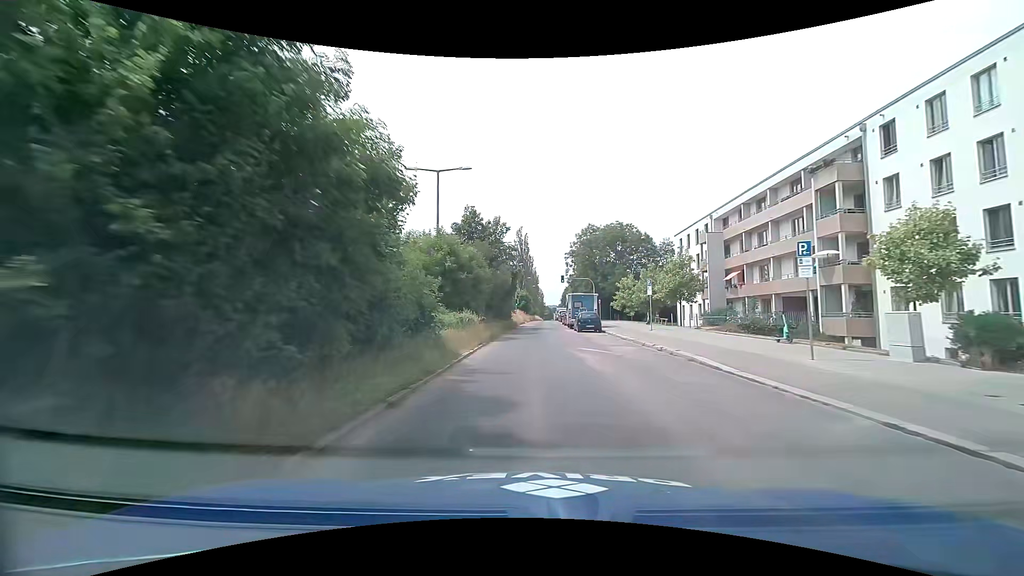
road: secondary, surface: asphalt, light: Day
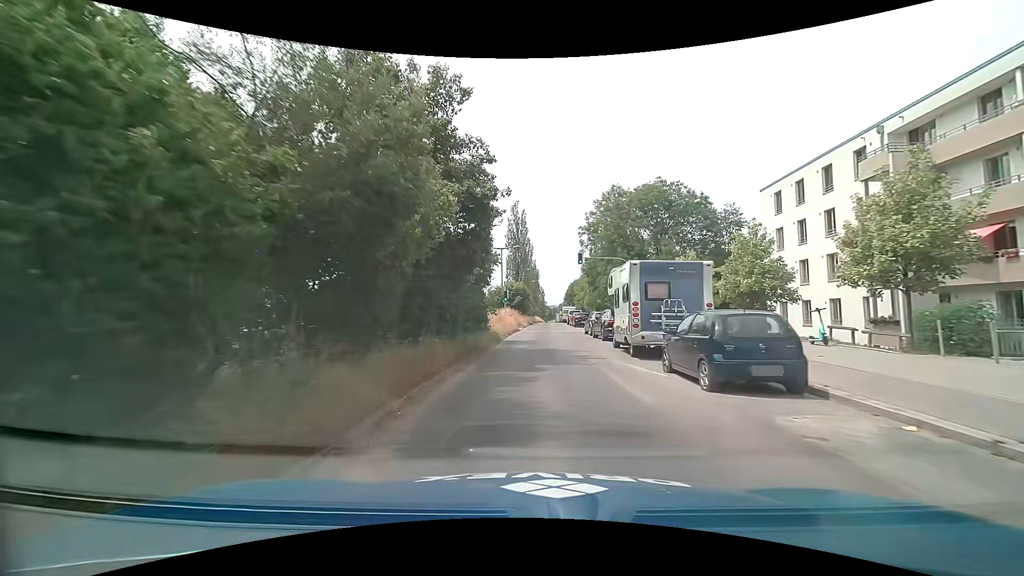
(+0.1, +25.1) m; +1°
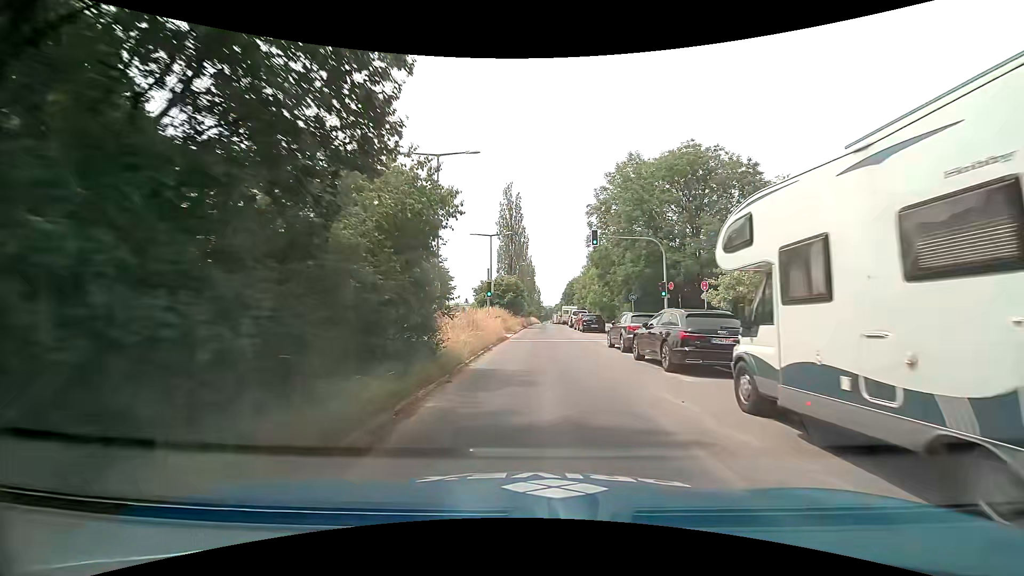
(-0.1, +11.7) m; 0°
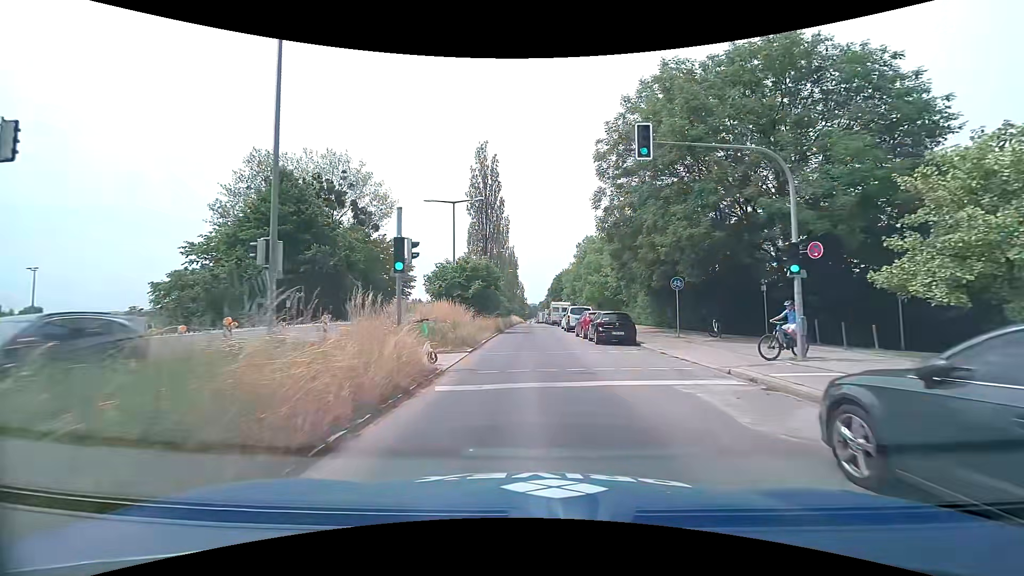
(+0.1, +16.2) m; +1°
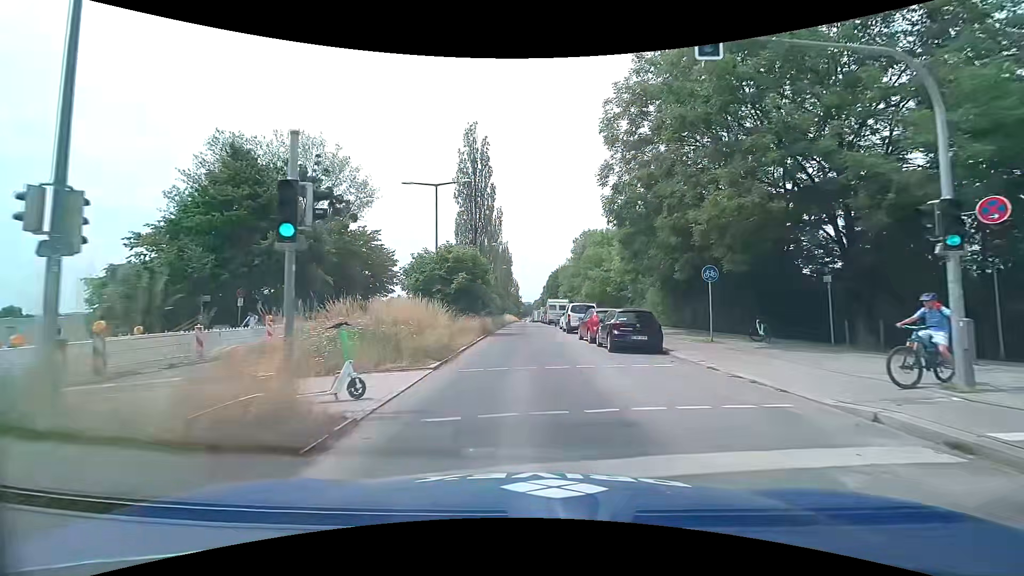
(0.0, +5.1) m; +1°
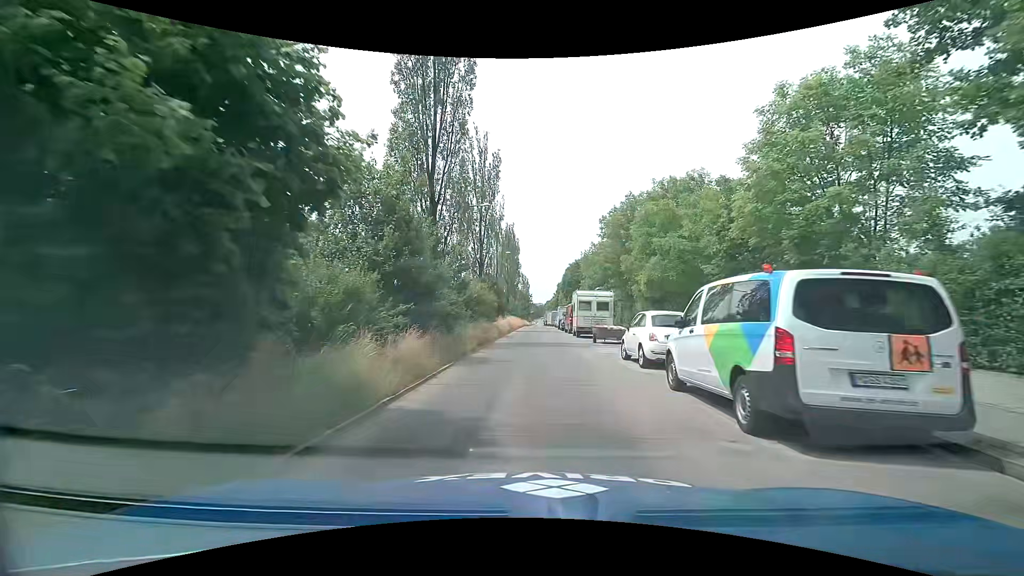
(-0.4, +25.0) m; -2°
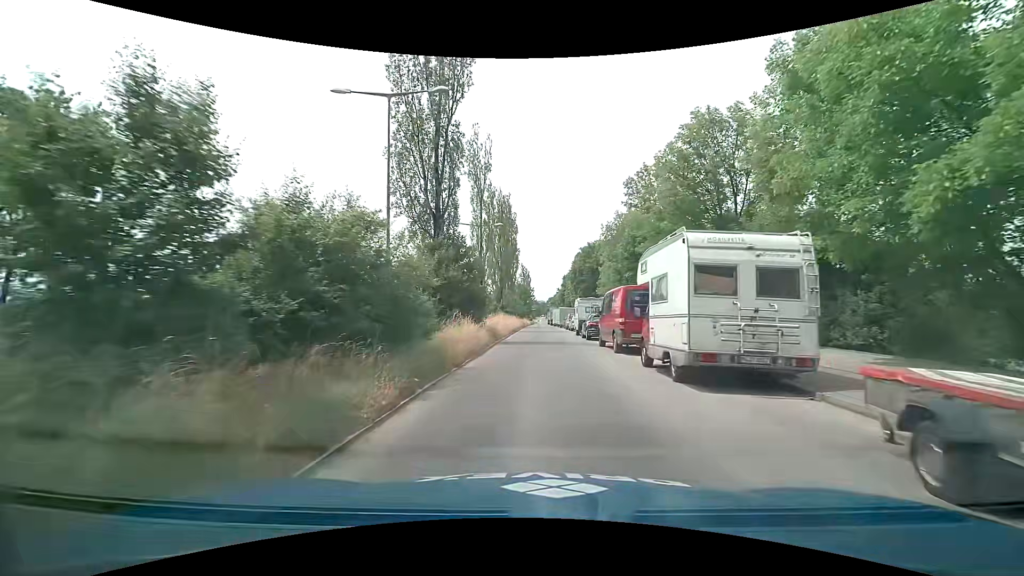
(0.0, +21.4) m; 0°
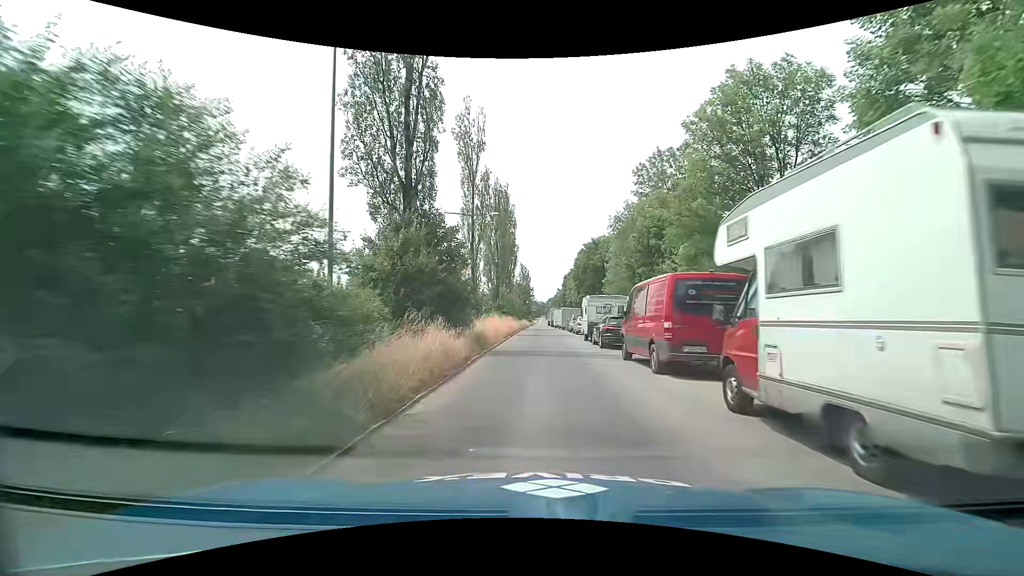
(0.0, +5.8) m; +1°
(0, +10) (0, +20) (0, +30) (0, +40) (0, +50) (0, +60) (0, +70) (-1, +80) (-1, +90) (-1, +100) m
